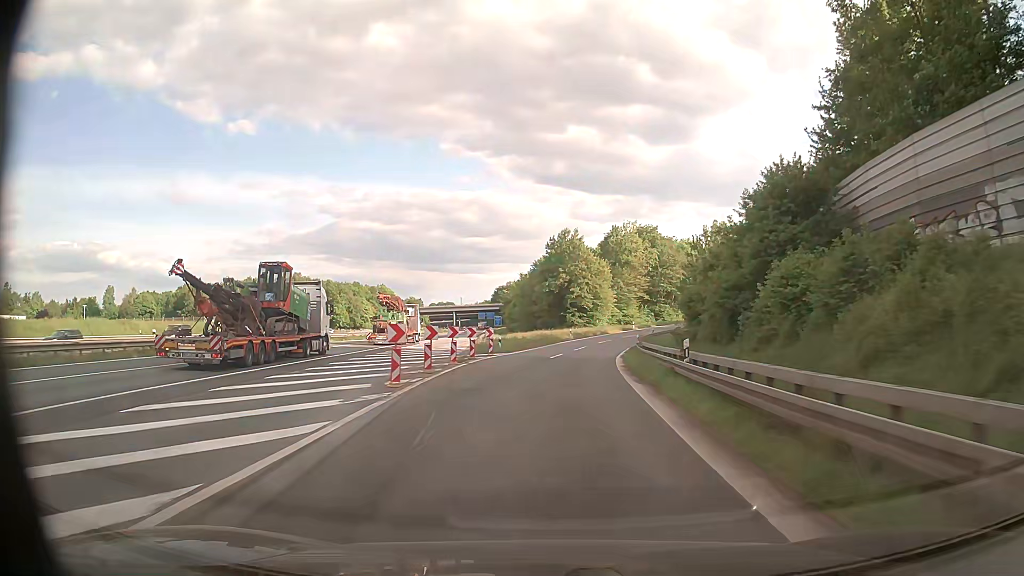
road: motorway_link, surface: asphalt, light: Day
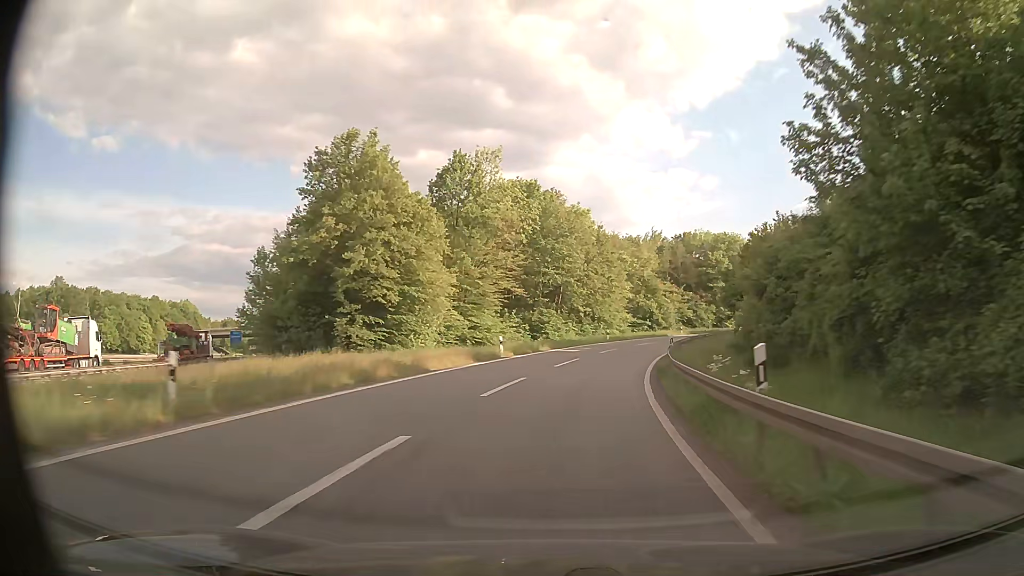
(+5.9, +56.9) m; +14°
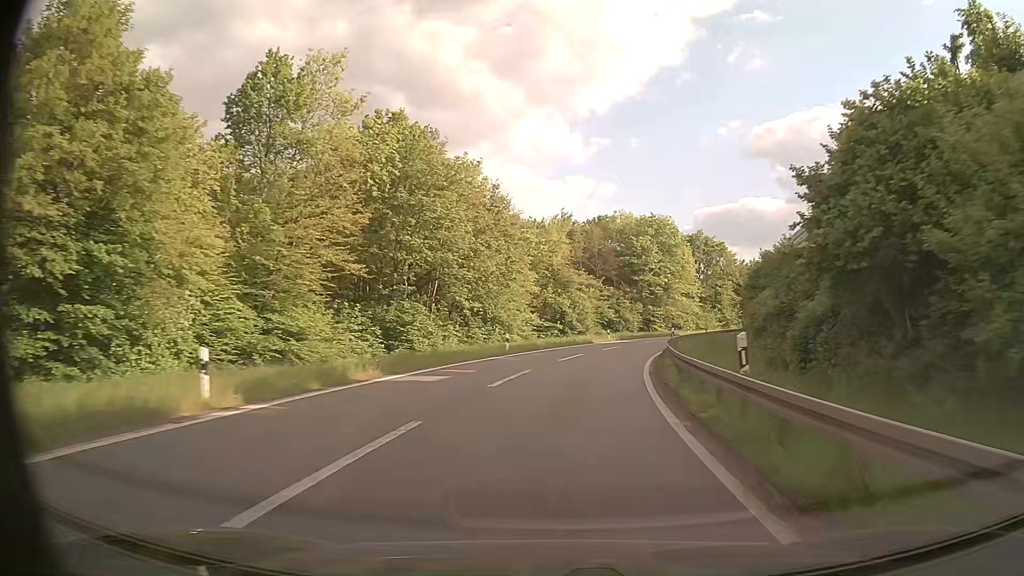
(+1.7, +23.1) m; +8°
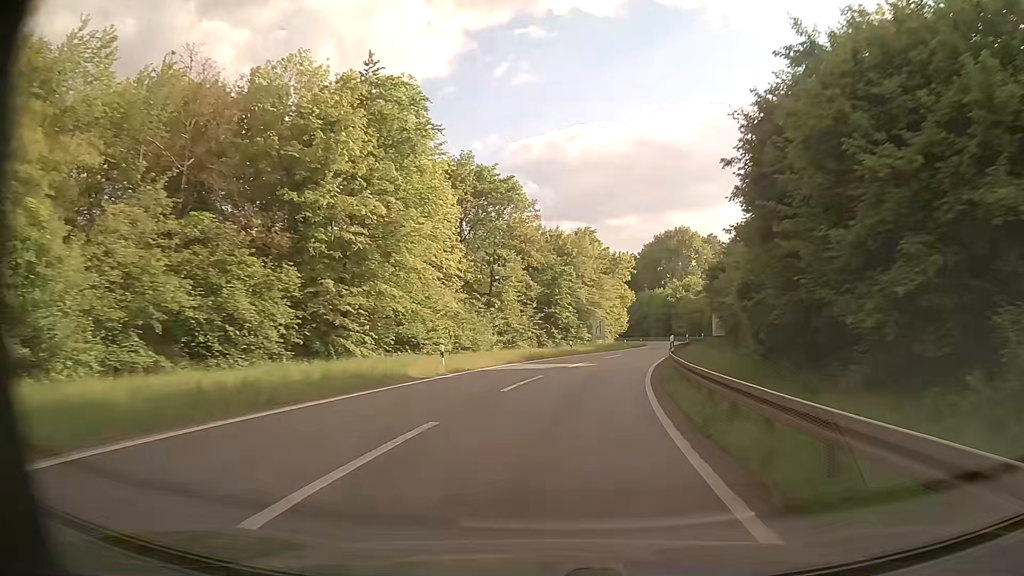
(+11.2, +57.3) m; +22°
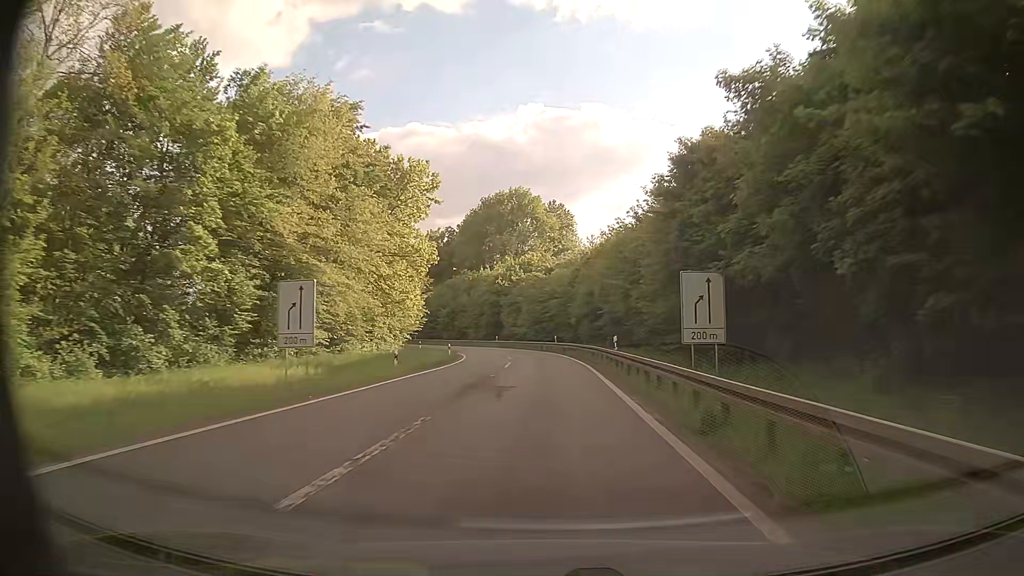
(+7.2, +46.3) m; +15°
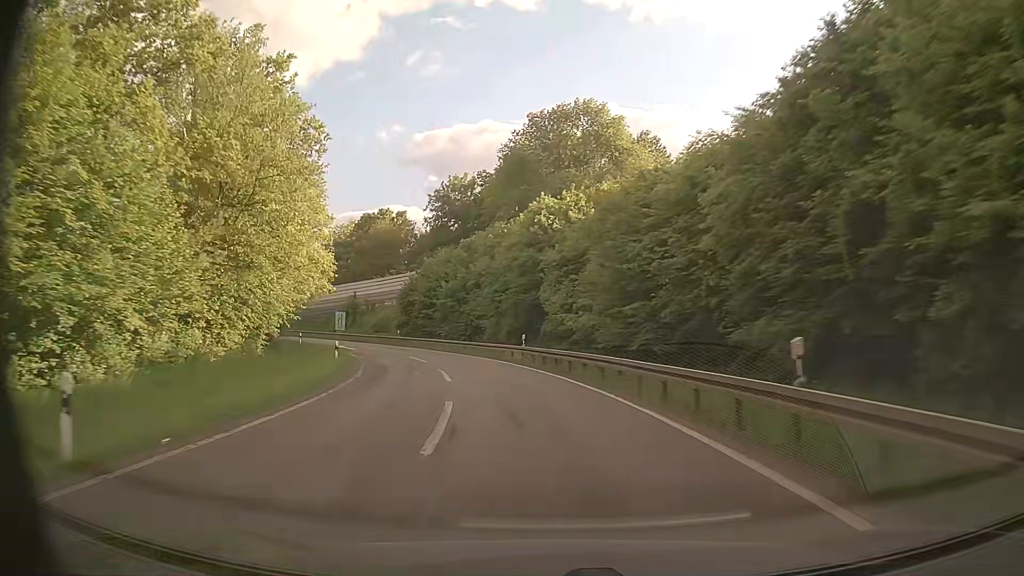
(-0.1, +45.7) m; -4°
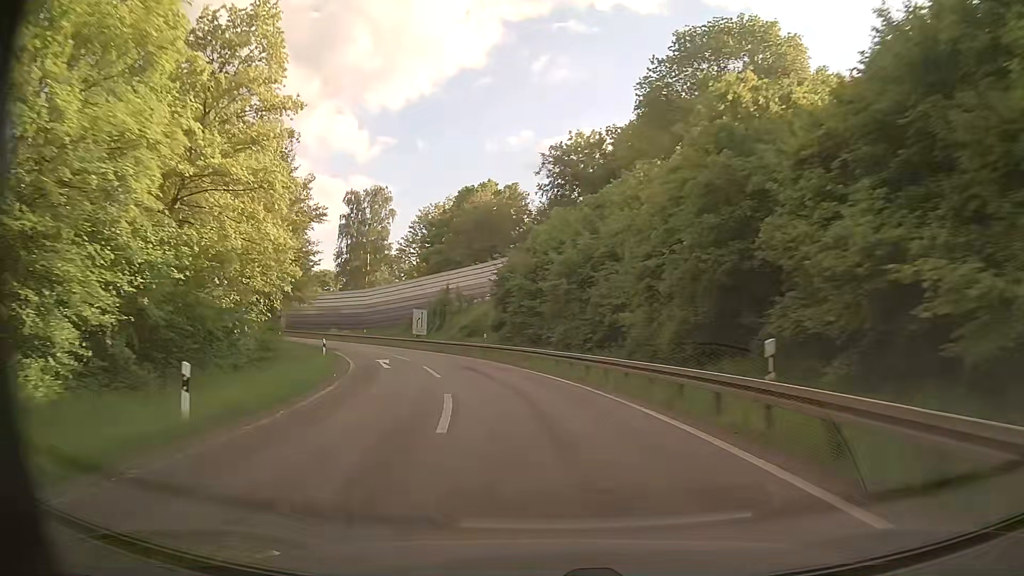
(-1.6, +22.1) m; -10°
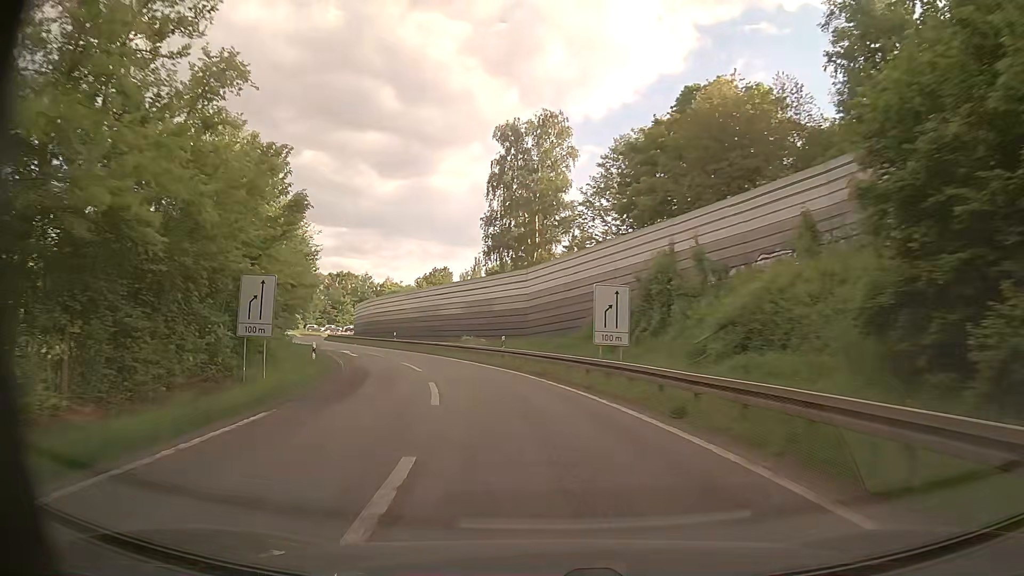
(-5.0, +32.2) m; -18°
